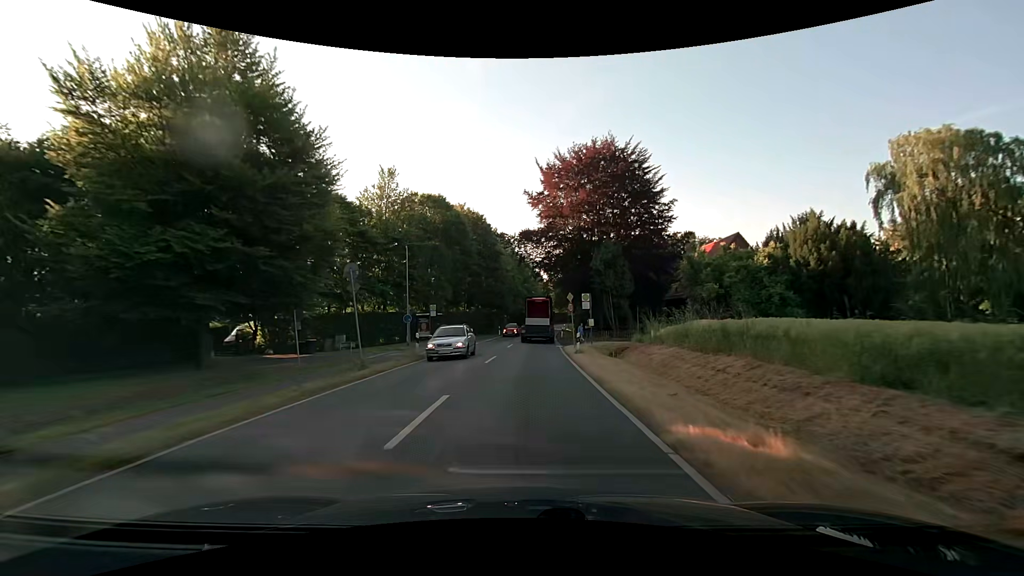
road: secondary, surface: asphalt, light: Day
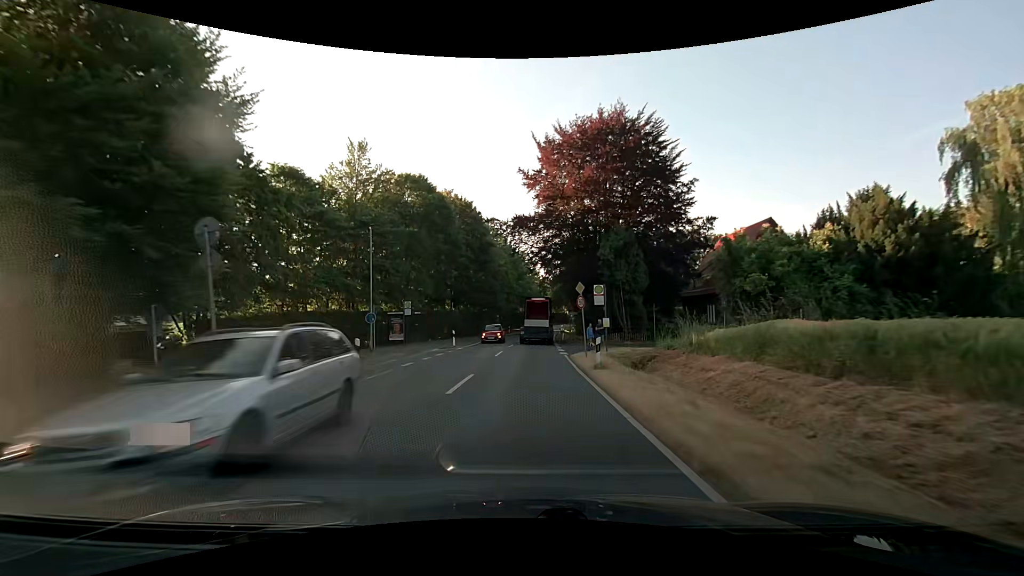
(0.0, +7.8) m; +1°
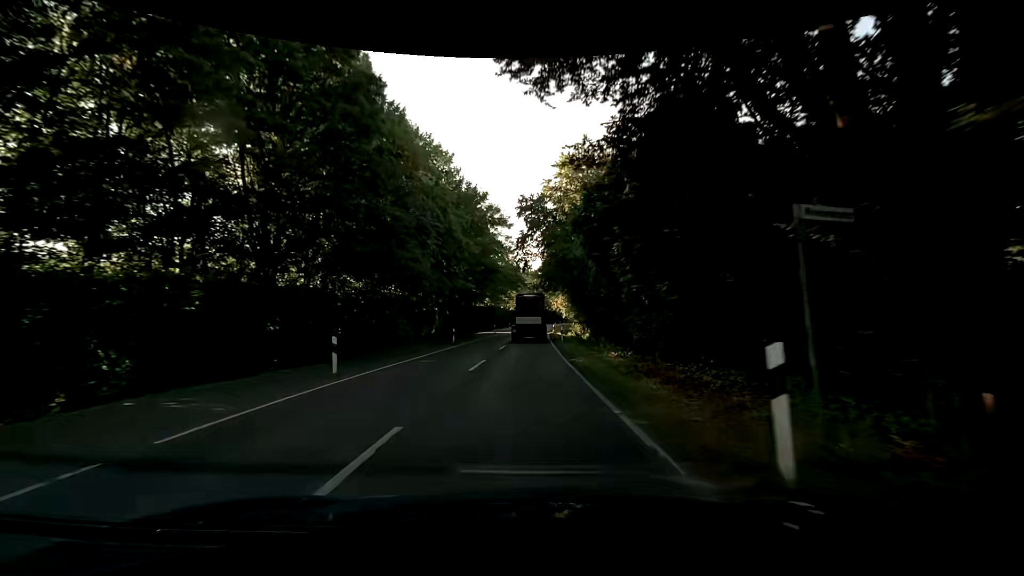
(+0.9, +39.0) m; +2°
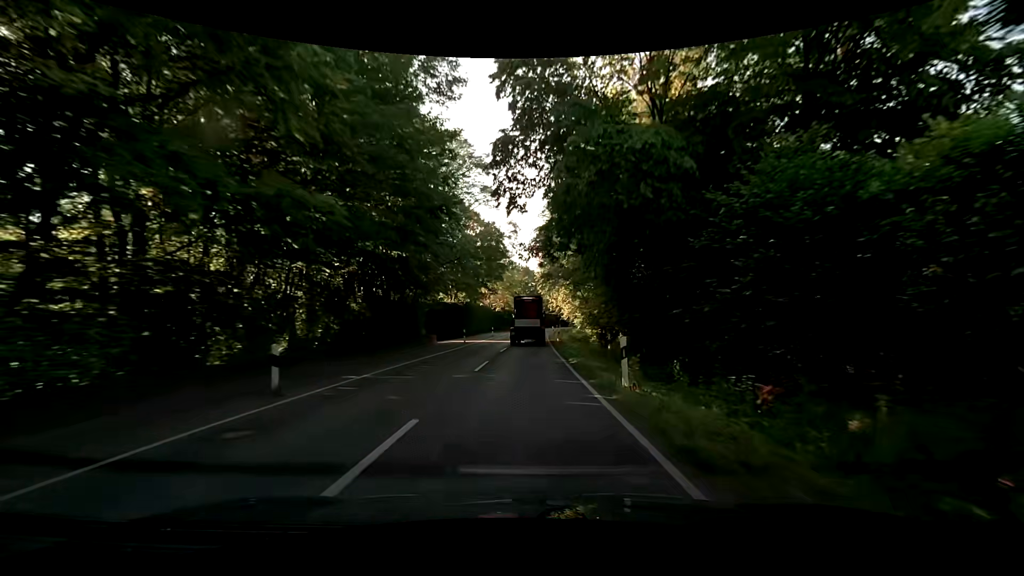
(+0.5, +23.4) m; +2°
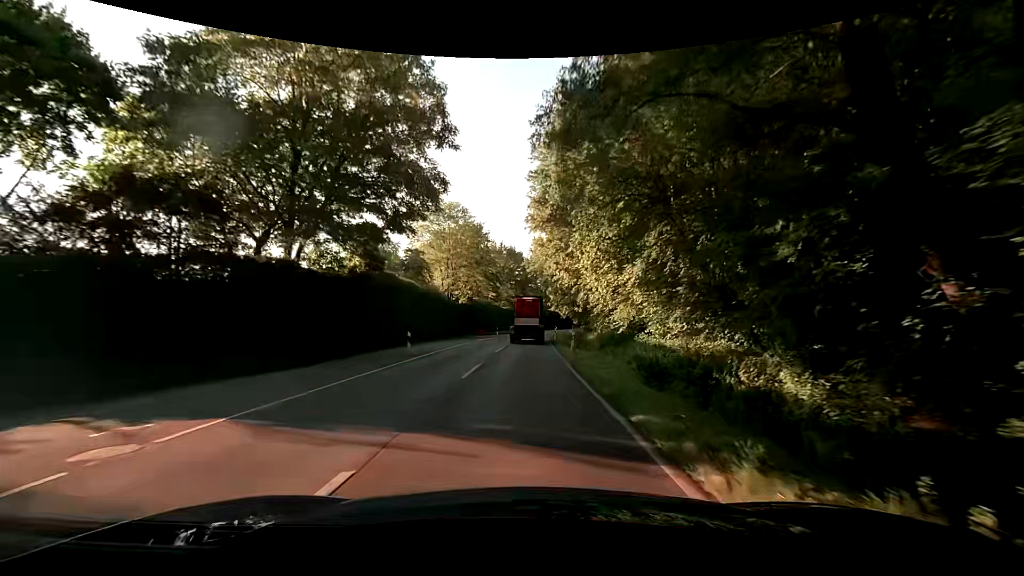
(+0.5, +38.7) m; +1°
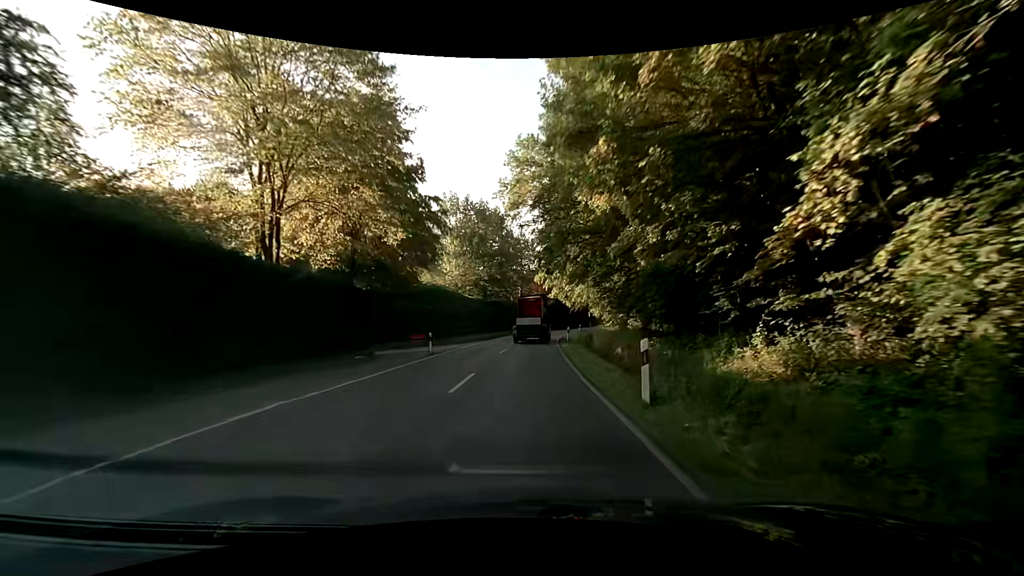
(+0.6, +38.7) m; +2°
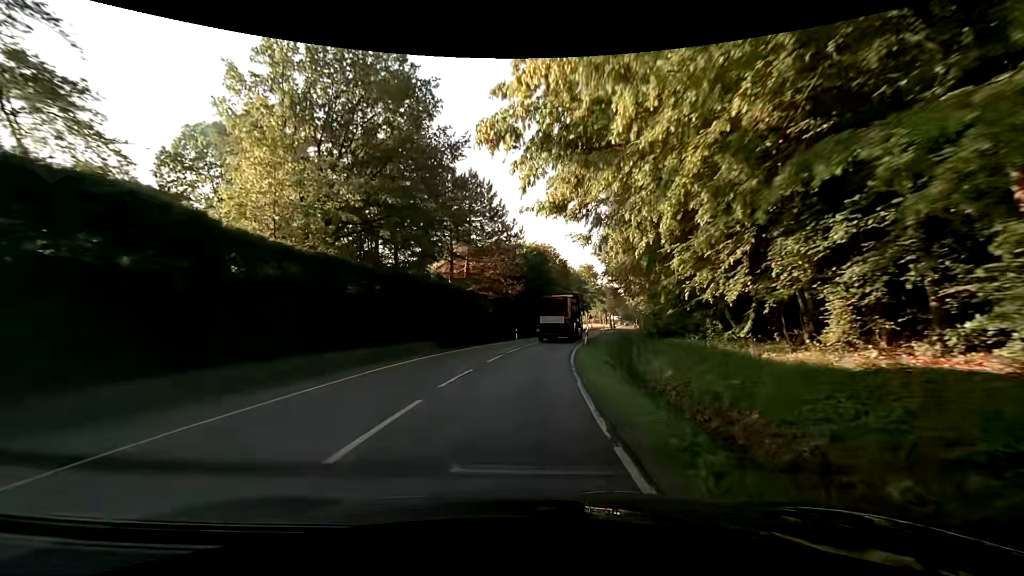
(+1.1, +38.8) m; +4°
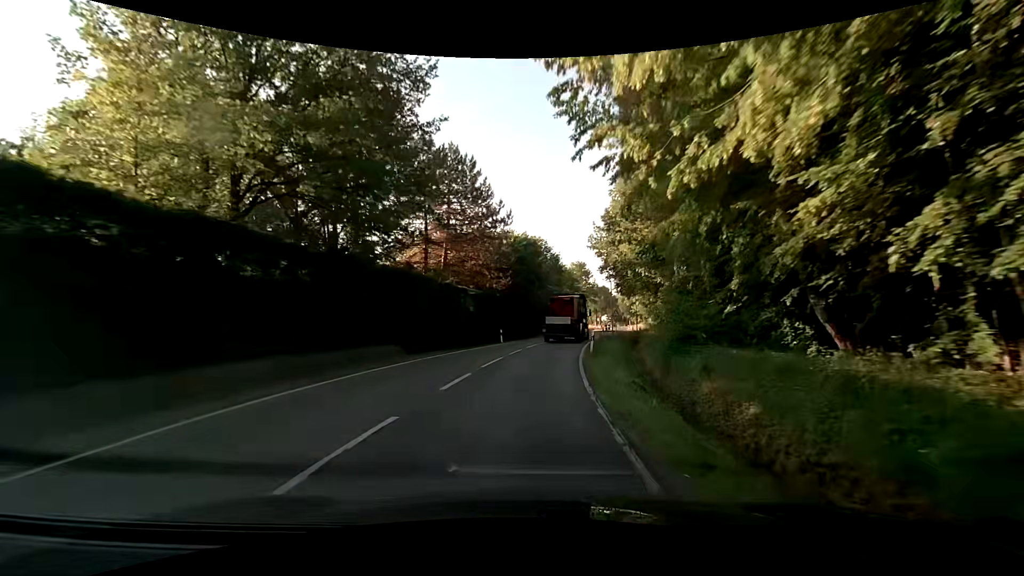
(+0.1, +7.7) m; +2°
(0, +10) (+1, +20) (+2, +30) (+3, +40) (+5, +50) (+8, +59) (+11, +69) (+14, +78) (+17, +88) (+19, +98) m
